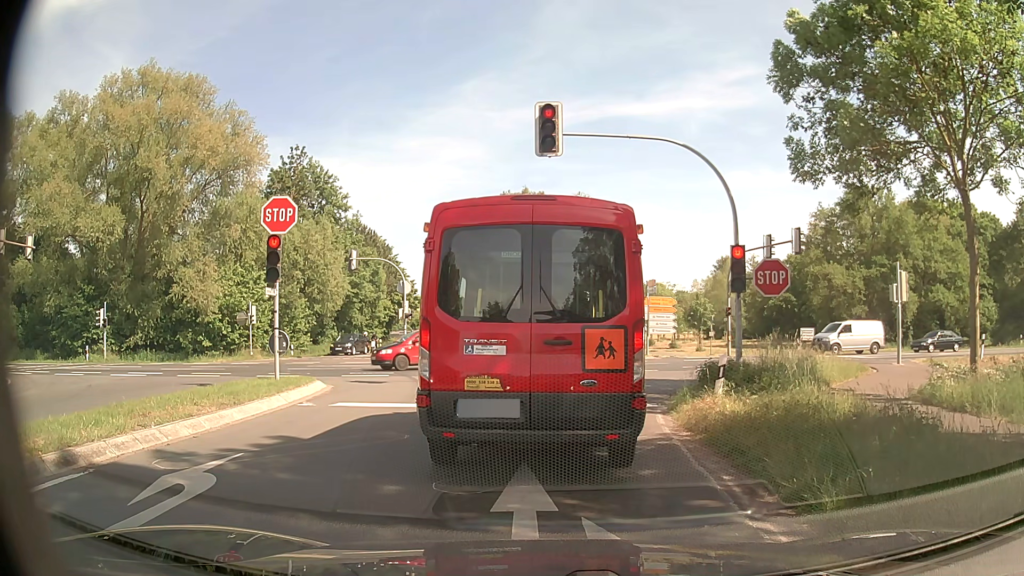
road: secondary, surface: asphalt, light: Day
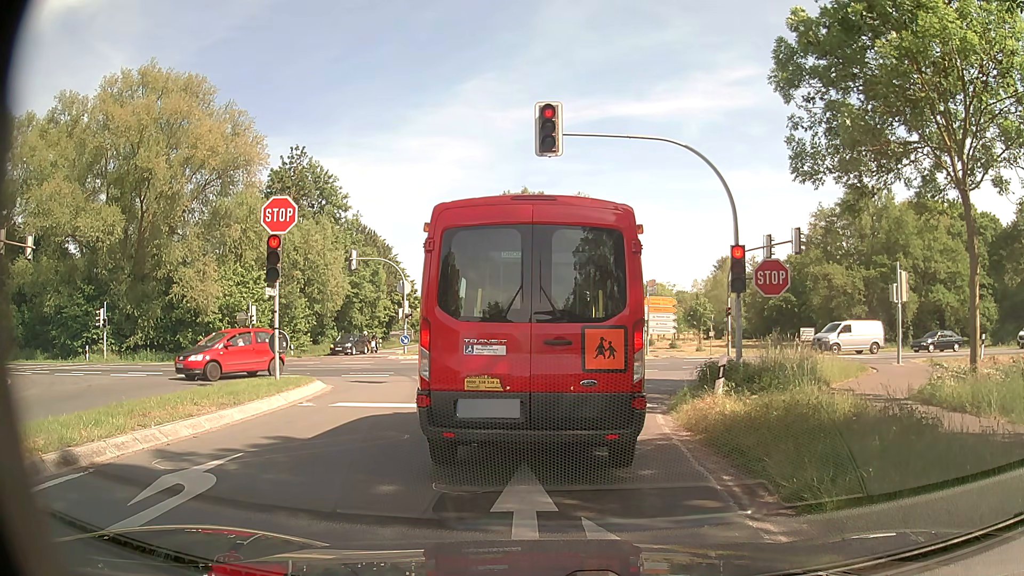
(0.0, 0.0) m; 0°
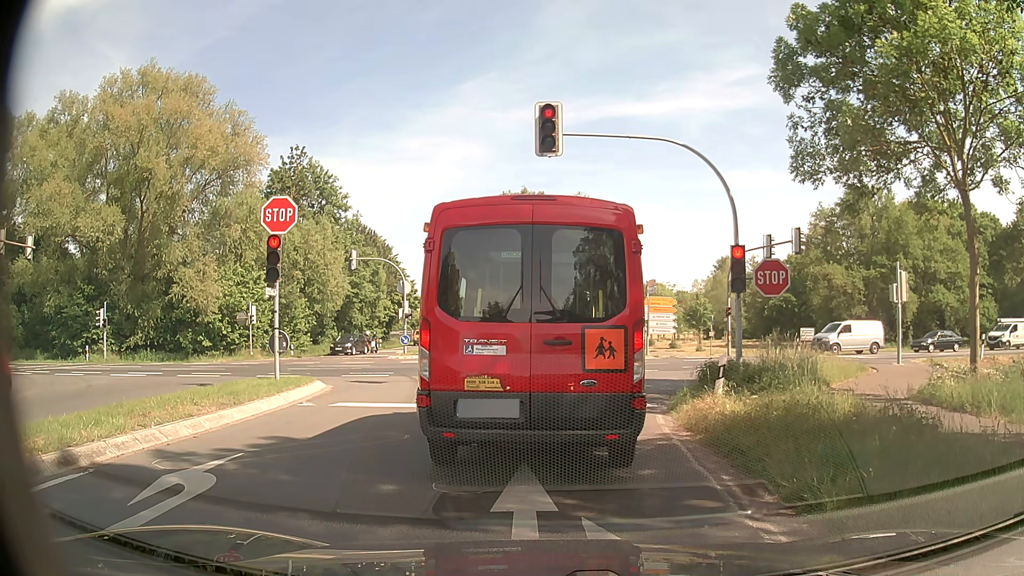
(0.0, 0.0) m; 0°
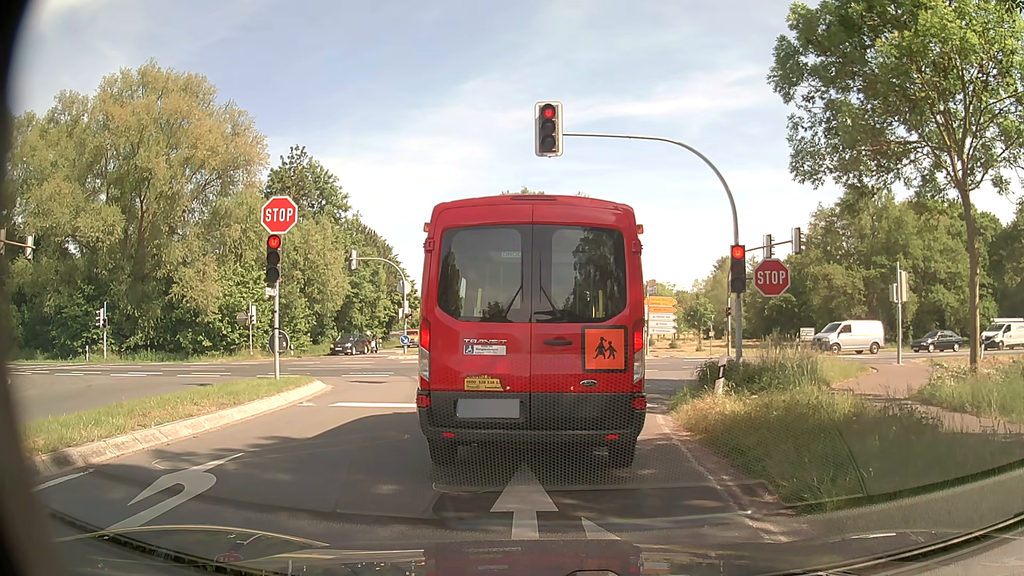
(0.0, 0.0) m; 0°
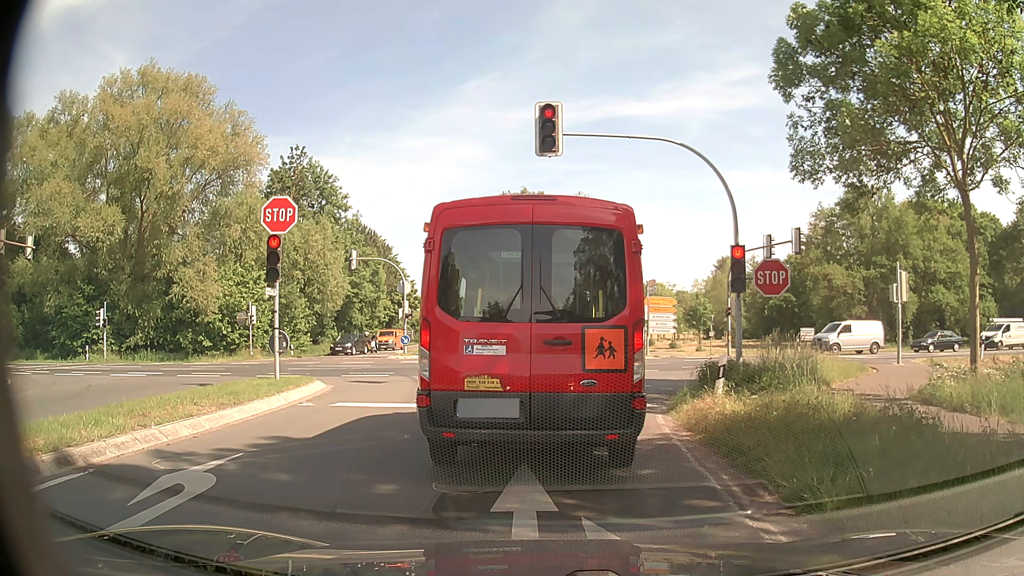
(0.0, 0.0) m; 0°
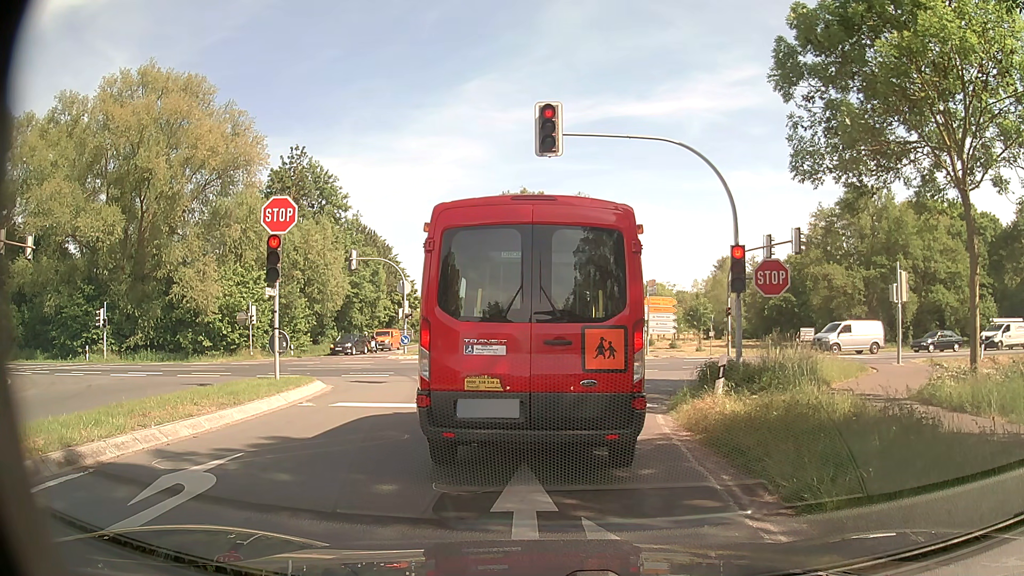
(0.0, 0.0) m; 0°
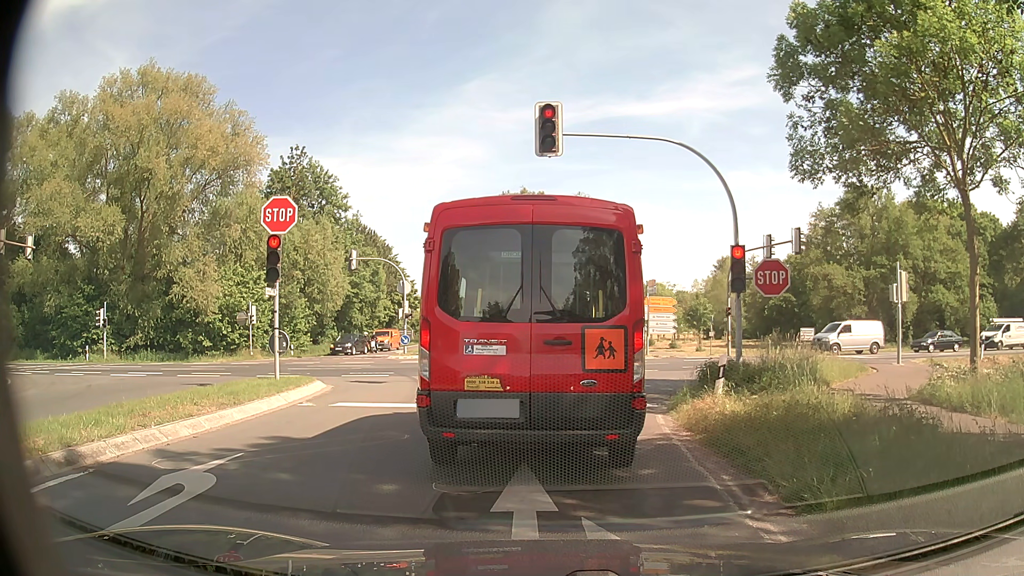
(0.0, 0.0) m; 0°
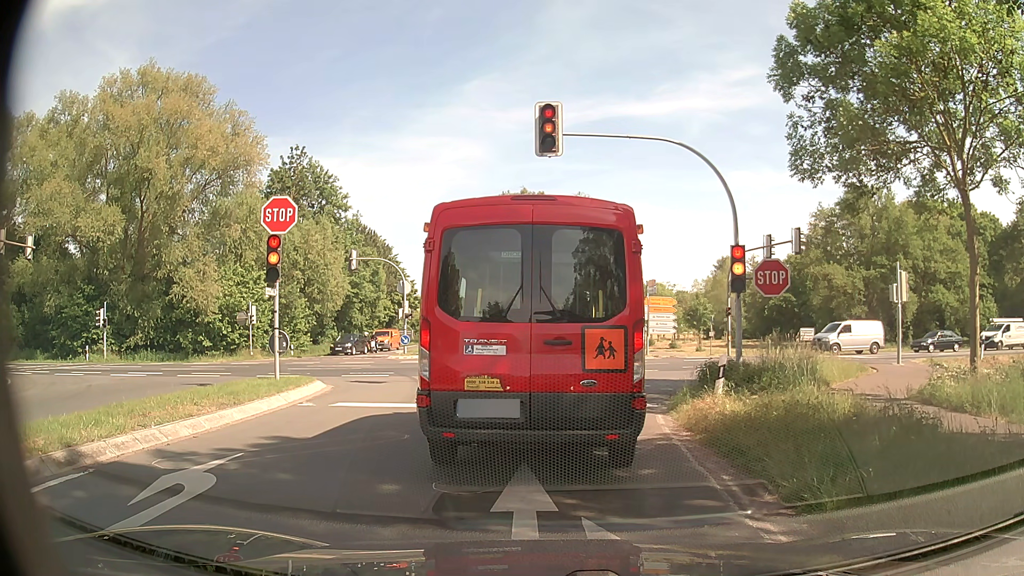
(0.0, 0.0) m; 0°
